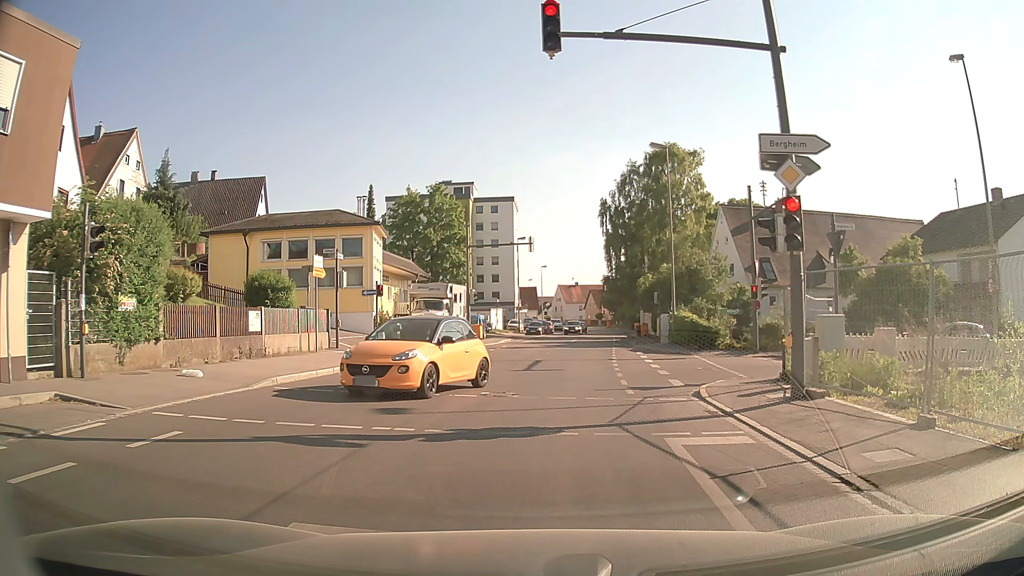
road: secondary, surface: asphalt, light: Day
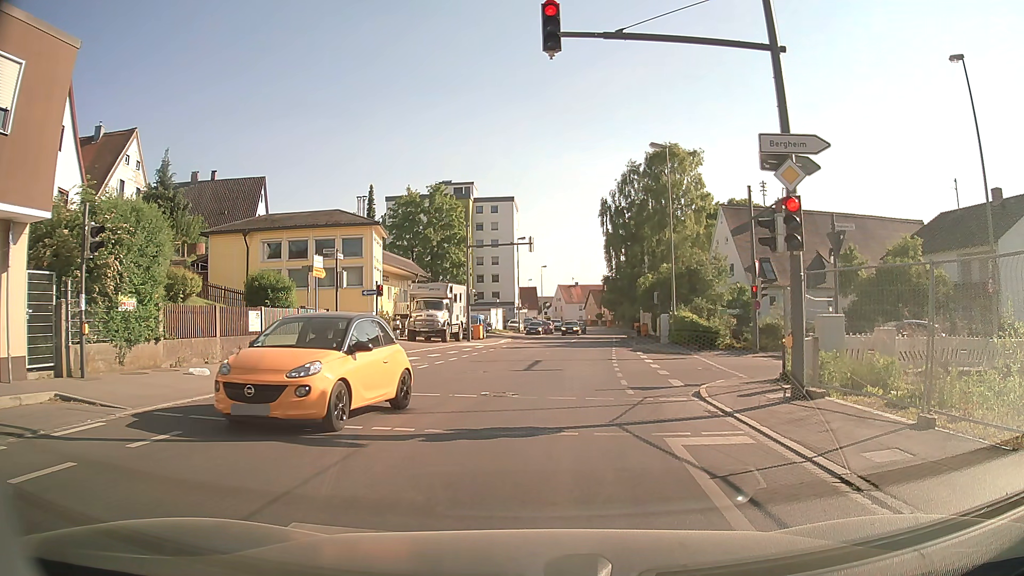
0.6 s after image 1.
(0.0, 0.0) m; 0°
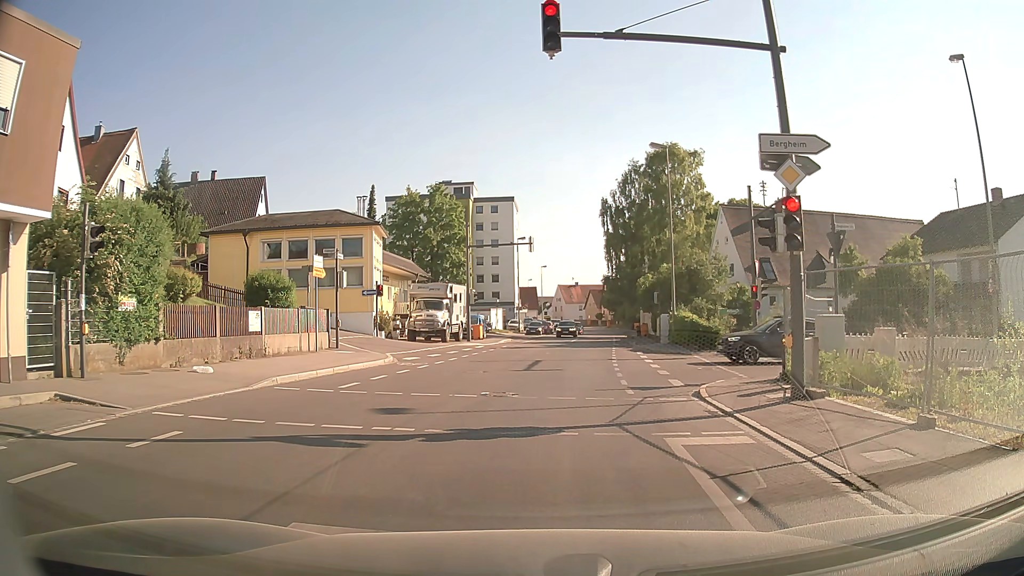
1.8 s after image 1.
(0.0, 0.0) m; 0°
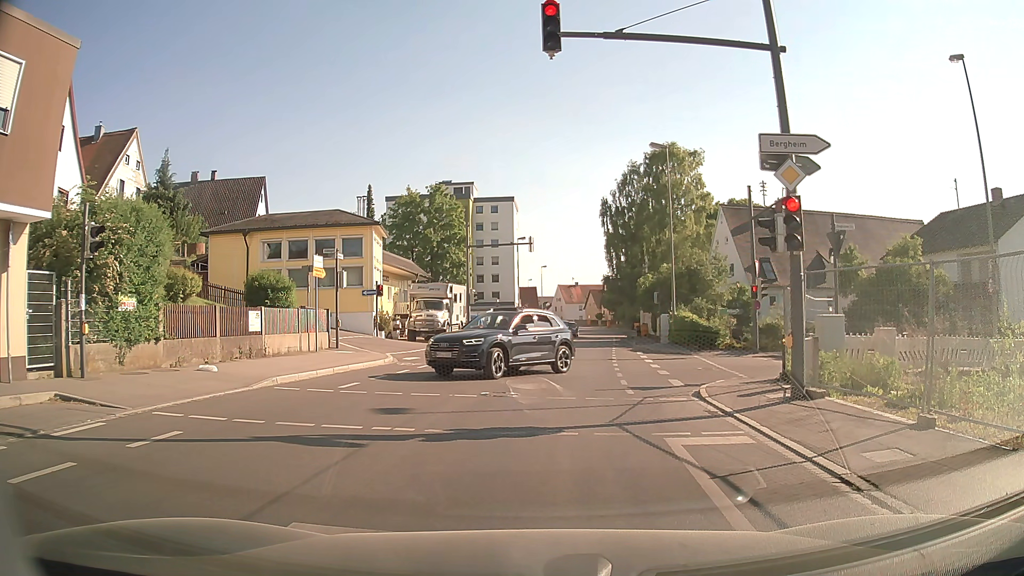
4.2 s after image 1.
(0.0, 0.0) m; 0°
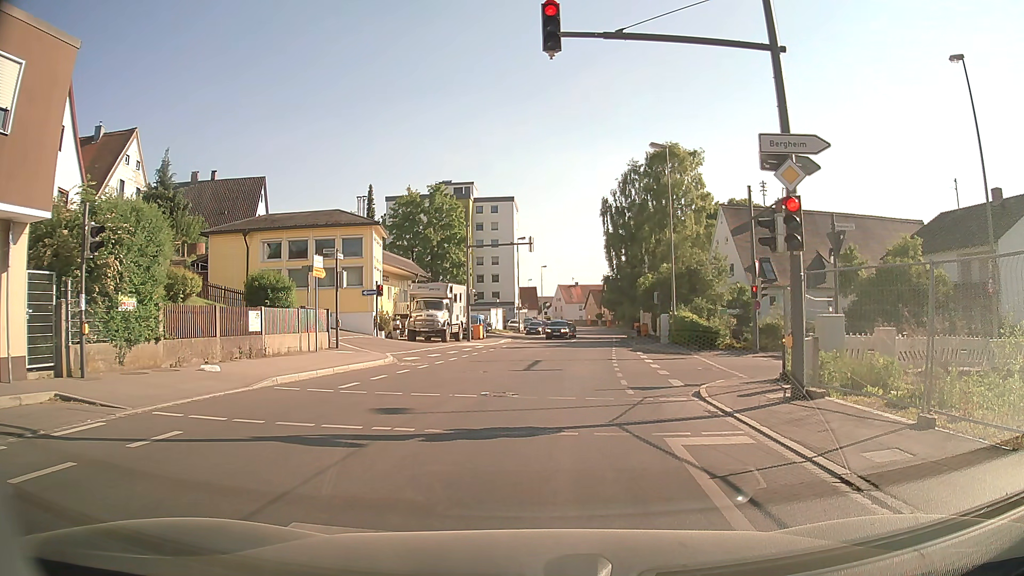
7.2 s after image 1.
(0.0, 0.0) m; 0°
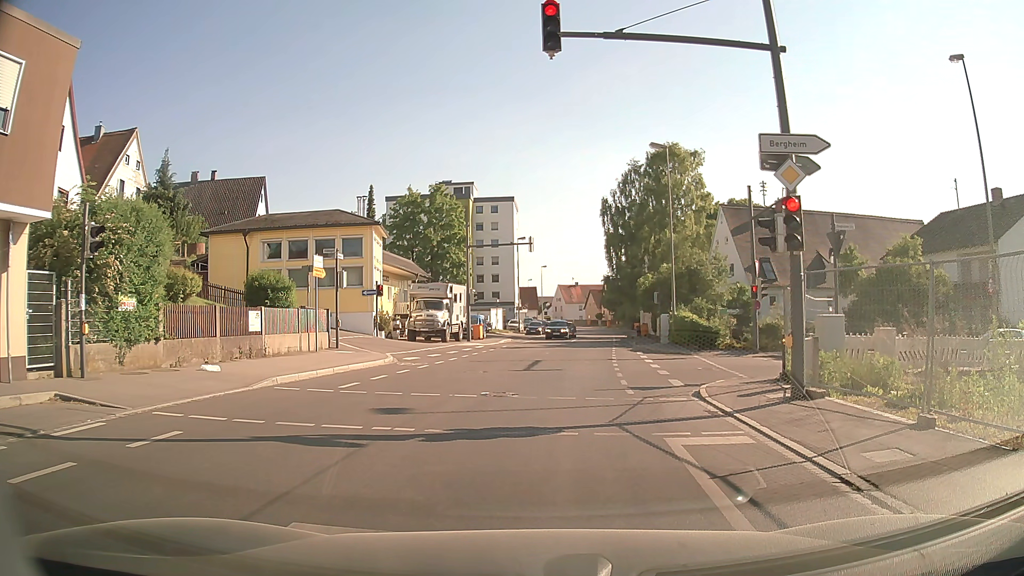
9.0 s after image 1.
(0.0, 0.0) m; 0°
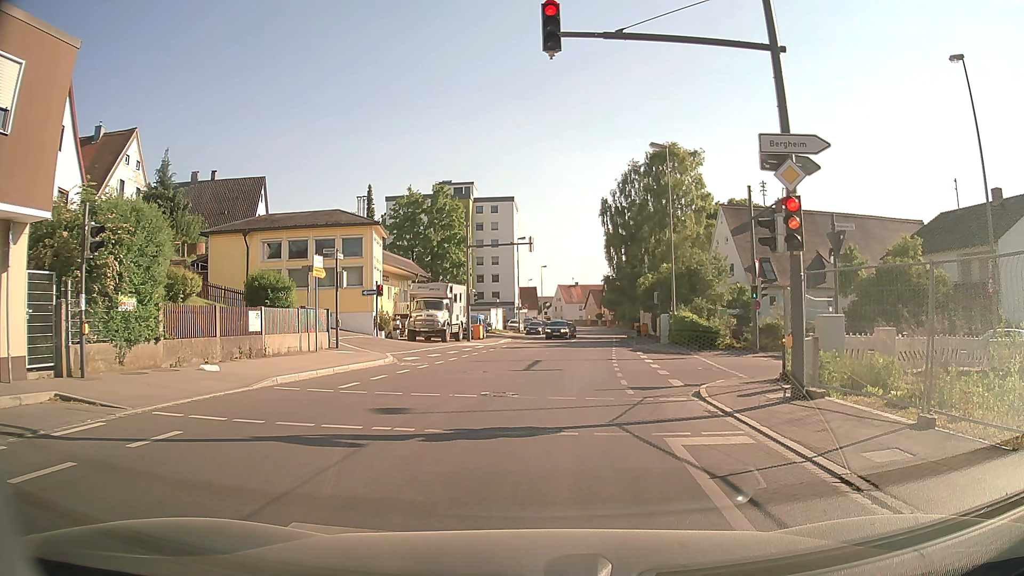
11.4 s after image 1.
(0.0, 0.0) m; 0°
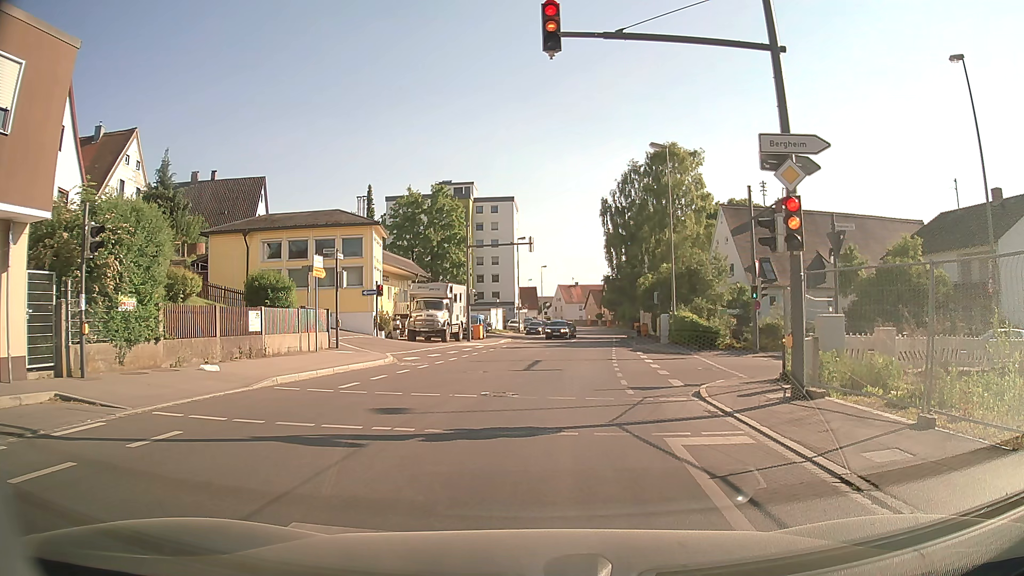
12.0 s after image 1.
(0.0, 0.0) m; 0°
(0, +10) (+1, +20) (+2, +30) (+3, +40) (+4, +50) (+5, +60) (+6, +70) (+7, +80) (+8, +90) (+9, +100) m
